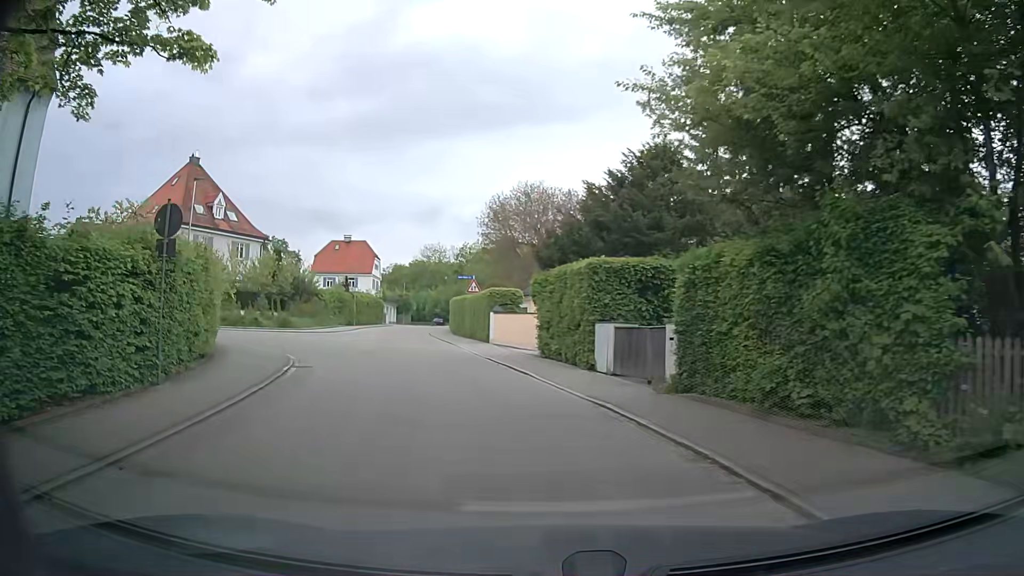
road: residential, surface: asphalt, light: Day
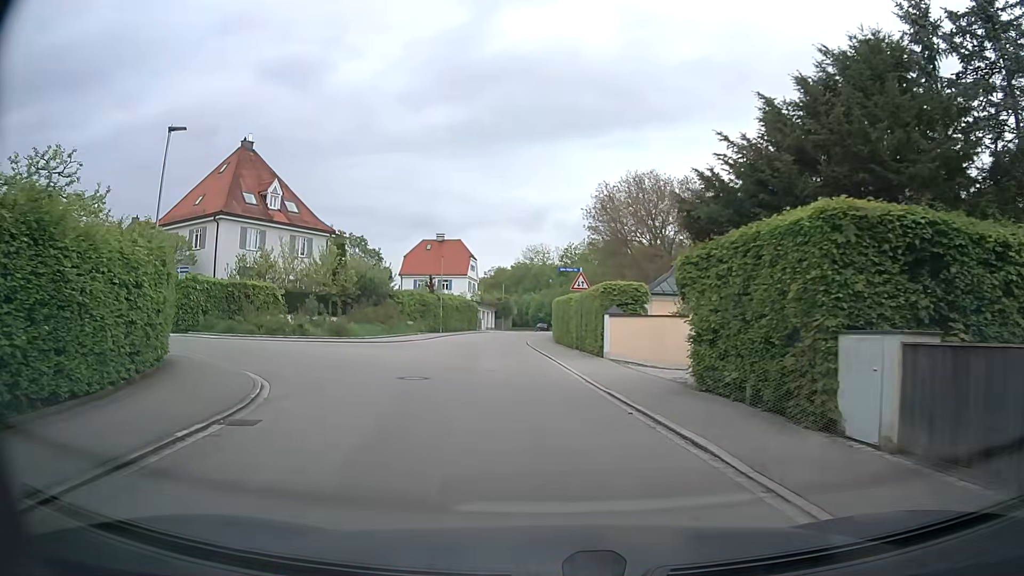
(-0.8, +8.7) m; -8°
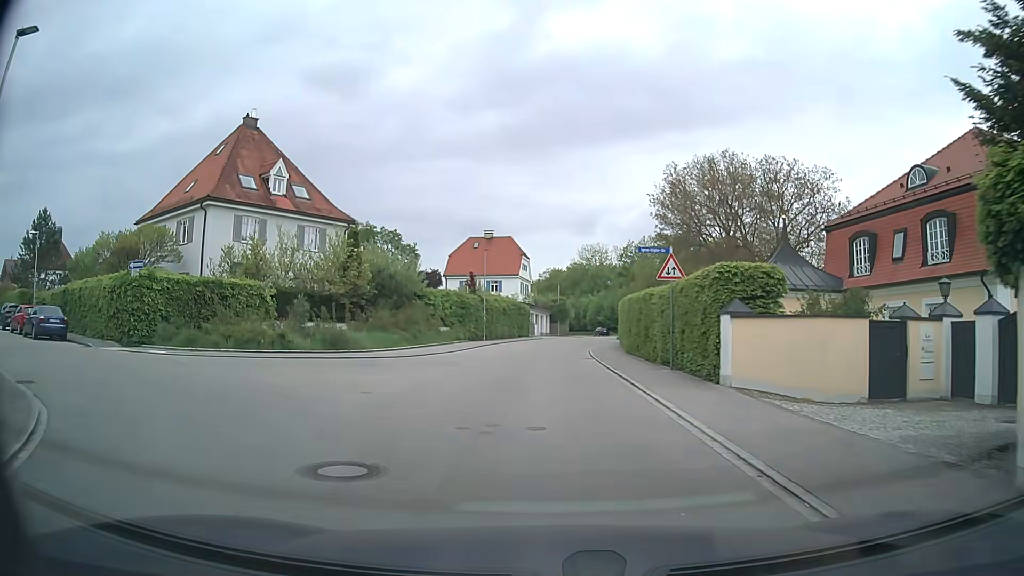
(-0.5, +8.6) m; -6°
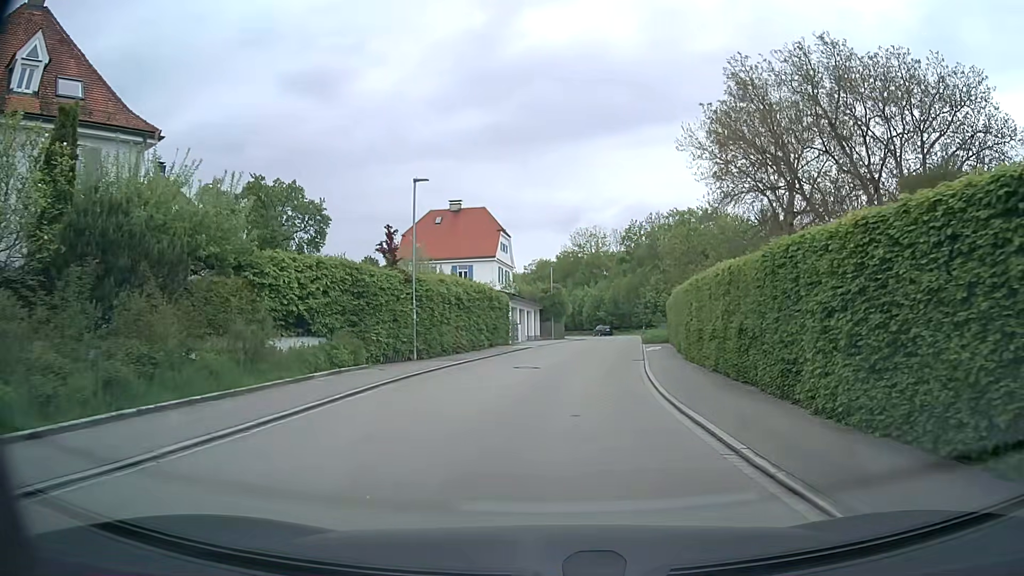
(-0.3, +22.4) m; +1°
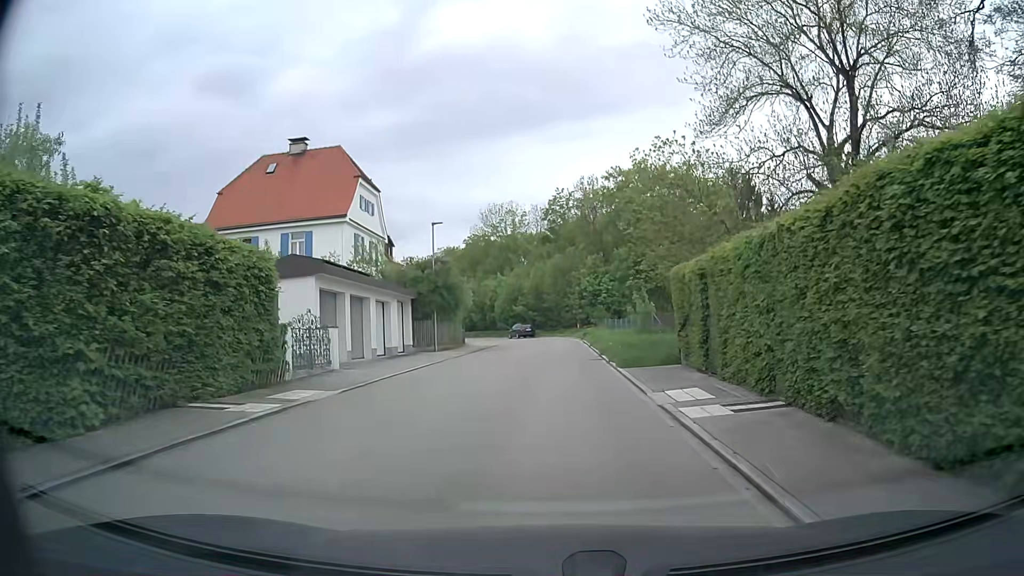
(+1.4, +23.4) m; +6°
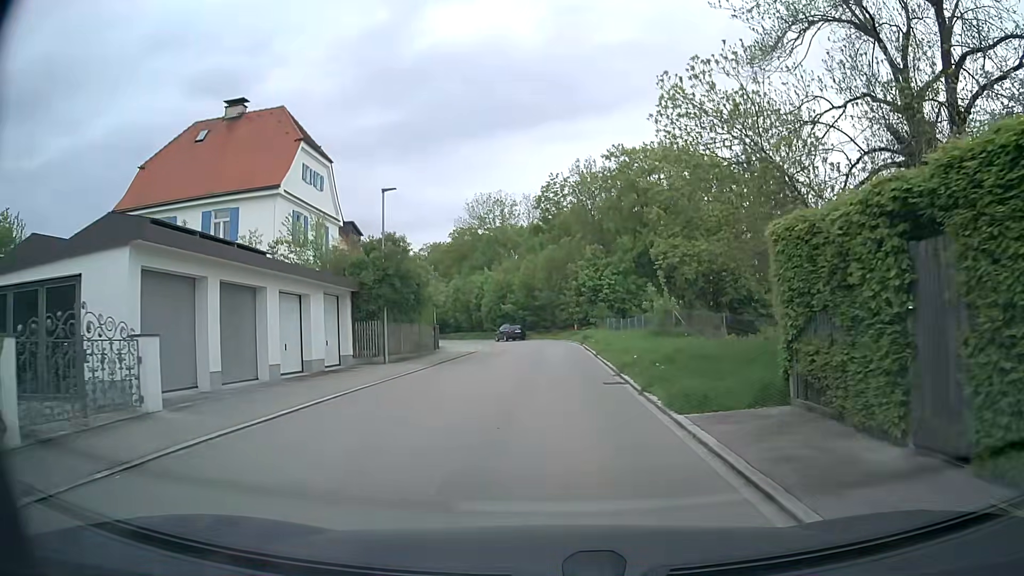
(+0.1, +8.7) m; 0°
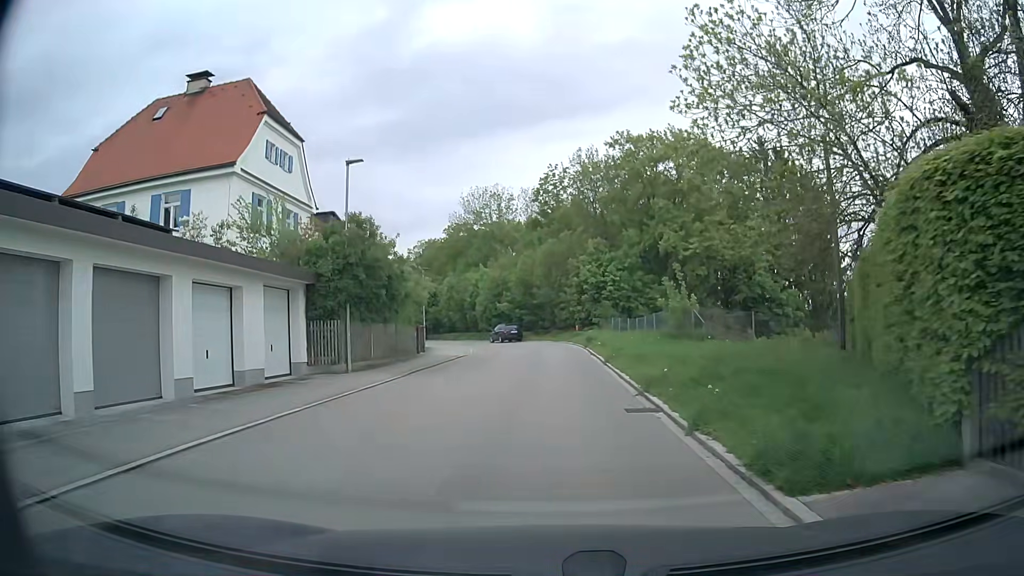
(+0.1, +4.4) m; 0°
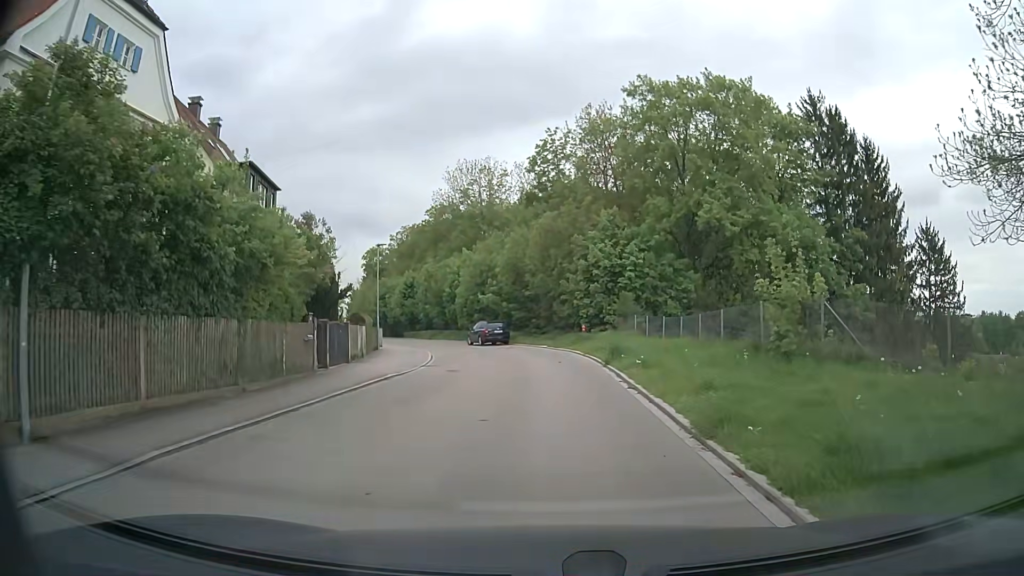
(+0.1, +13.1) m; +1°
